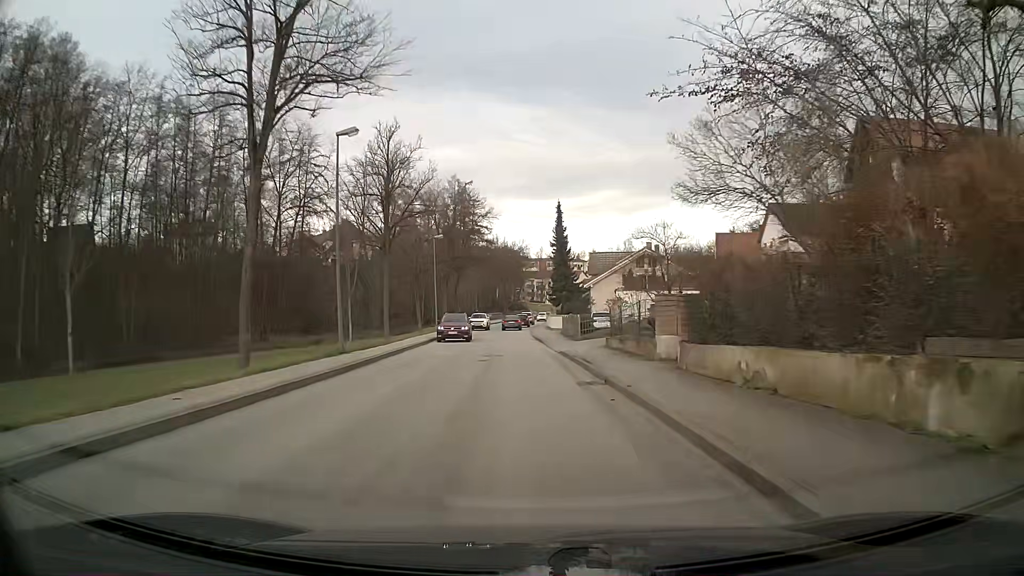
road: unclassified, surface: asphalt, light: Day
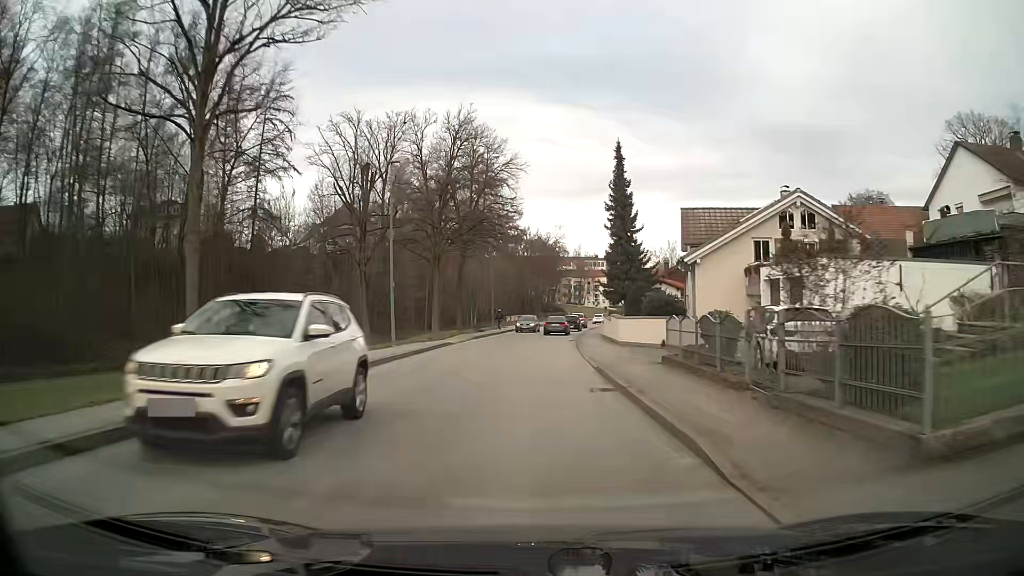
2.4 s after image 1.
(-0.7, +28.0) m; -2°
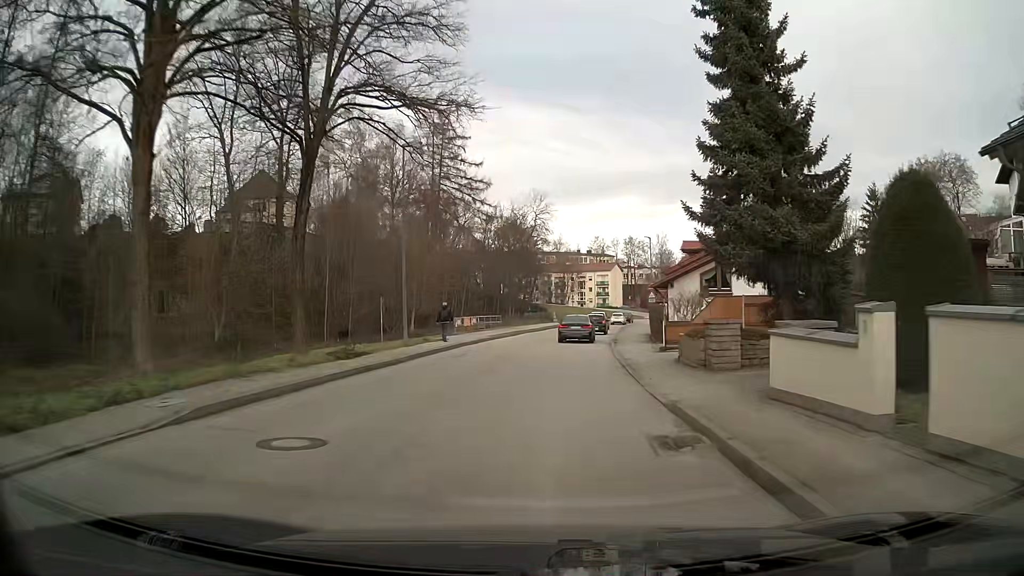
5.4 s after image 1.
(+0.5, +33.1) m; +2°
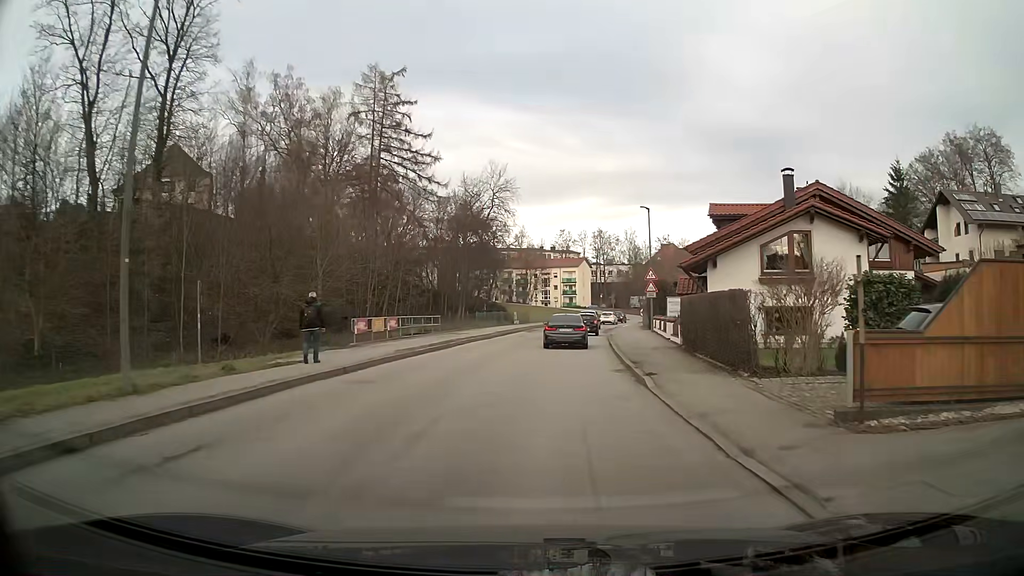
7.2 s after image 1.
(+0.5, +16.9) m; +4°
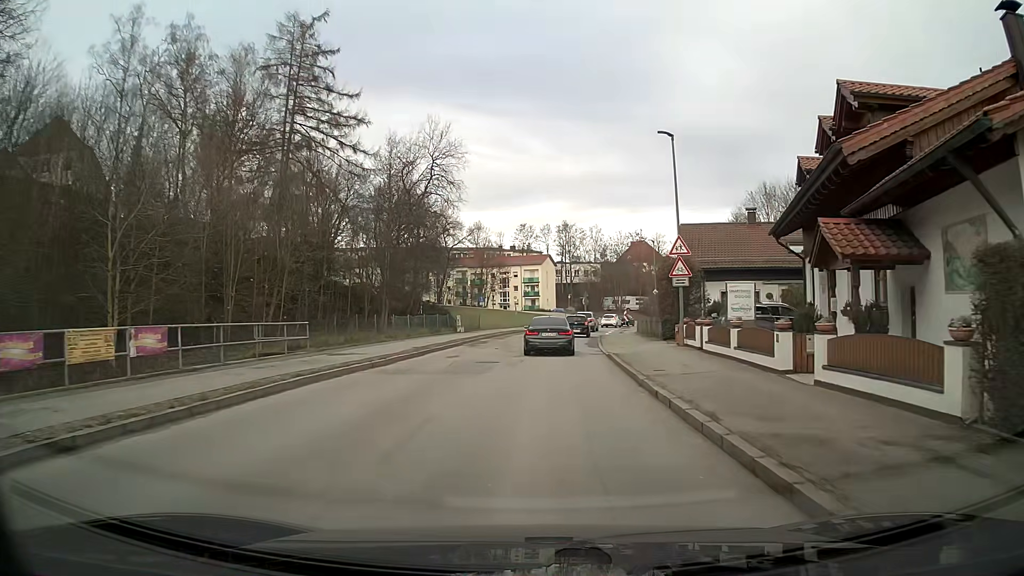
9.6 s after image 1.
(+0.4, +18.6) m; +3°
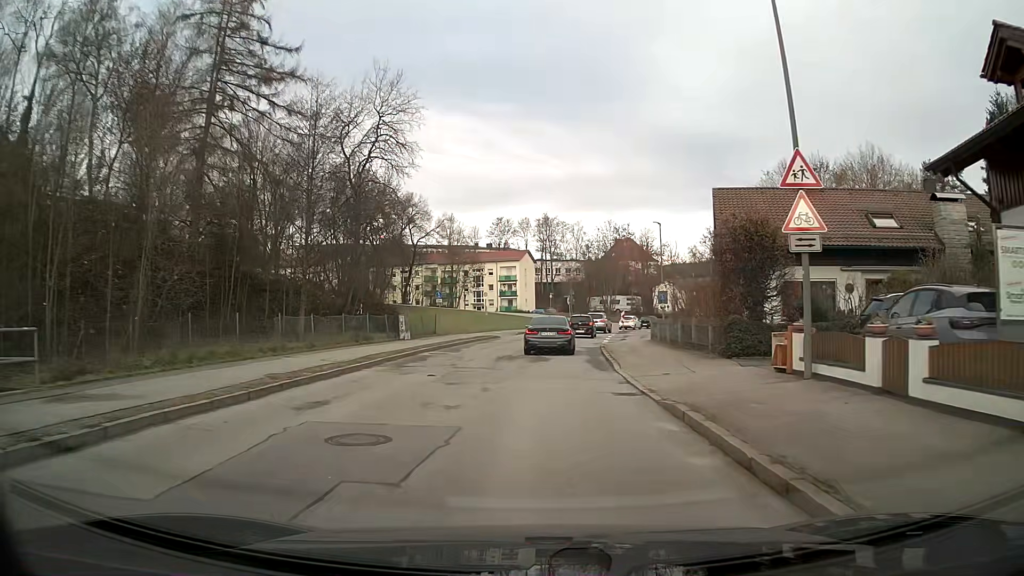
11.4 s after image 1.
(+0.2, +13.6) m; +2°
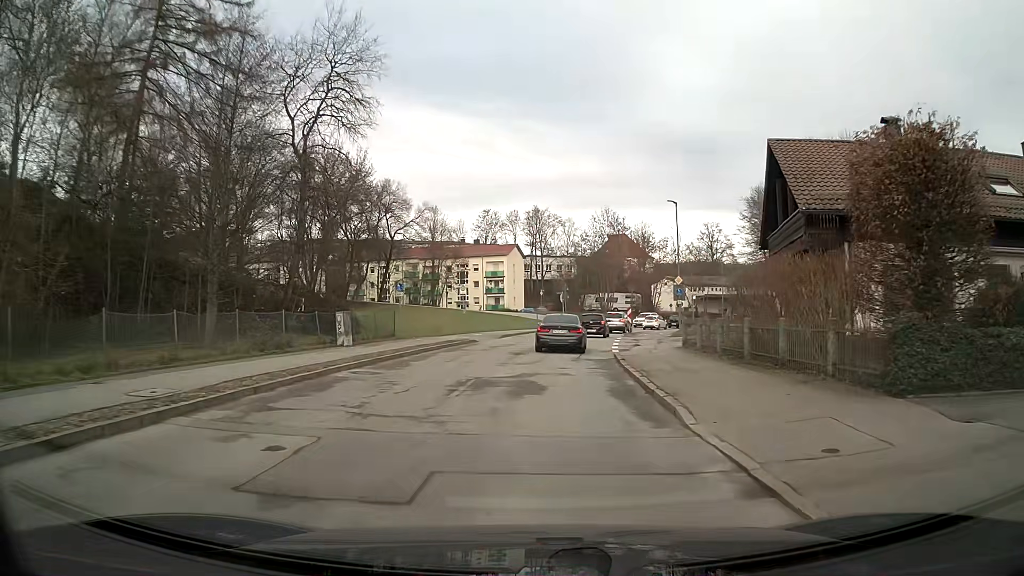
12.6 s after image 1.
(+0.1, +9.5) m; +1°
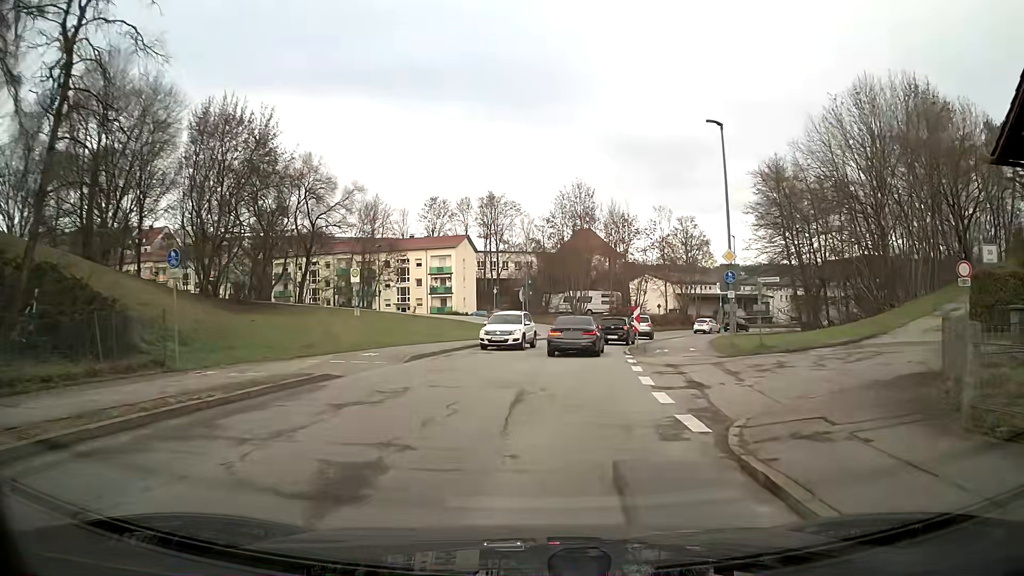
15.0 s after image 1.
(+0.6, +18.3) m; +4°
(0, +10) (+1, +20) (+2, +30) (+4, +40) (+8, +49) (+13, +58) (+18, +66) (+25, +73) (+33, +80) (+41, +85) m
